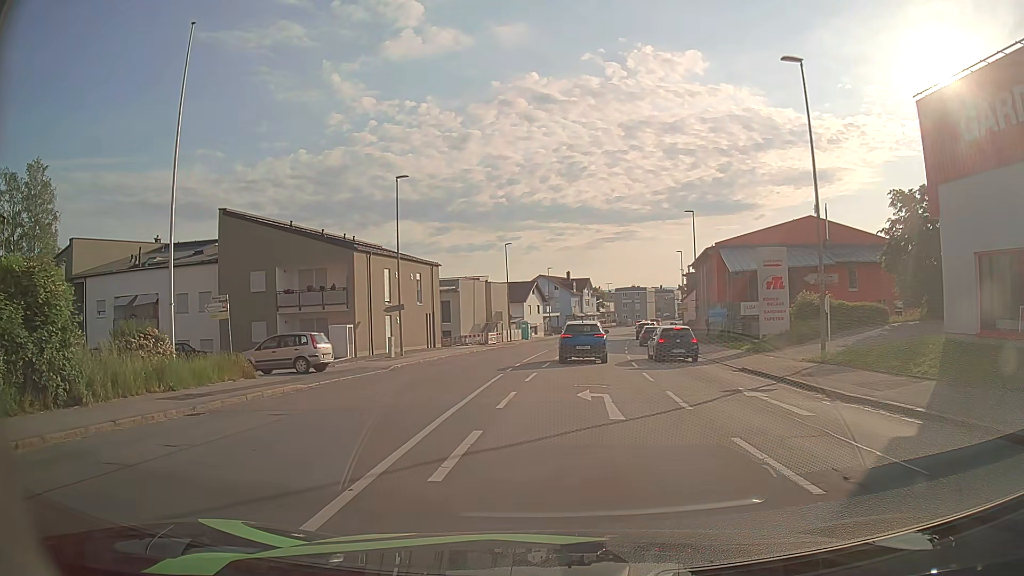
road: tertiary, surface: asphalt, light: Day
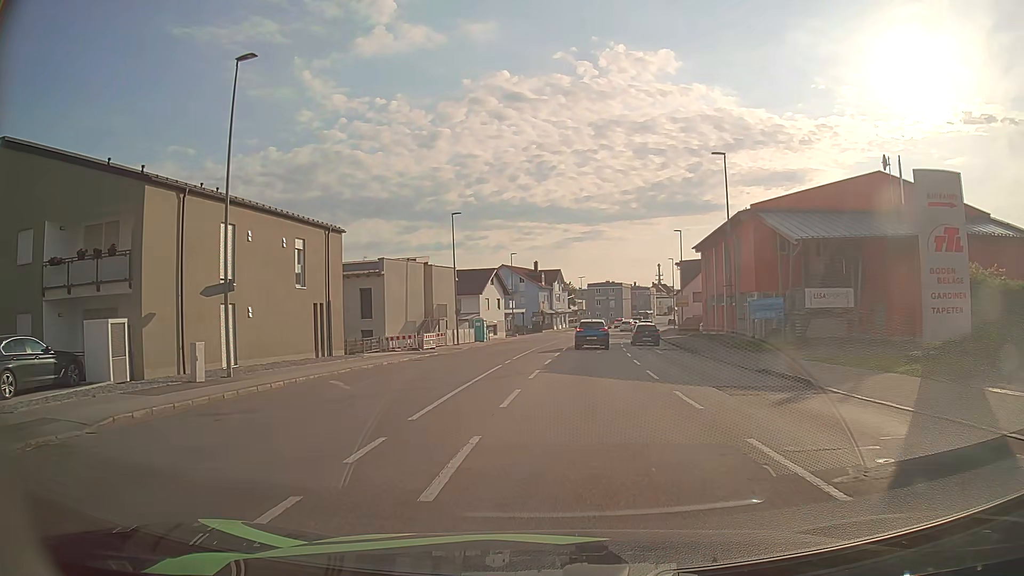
(+0.3, +18.7) m; +2°
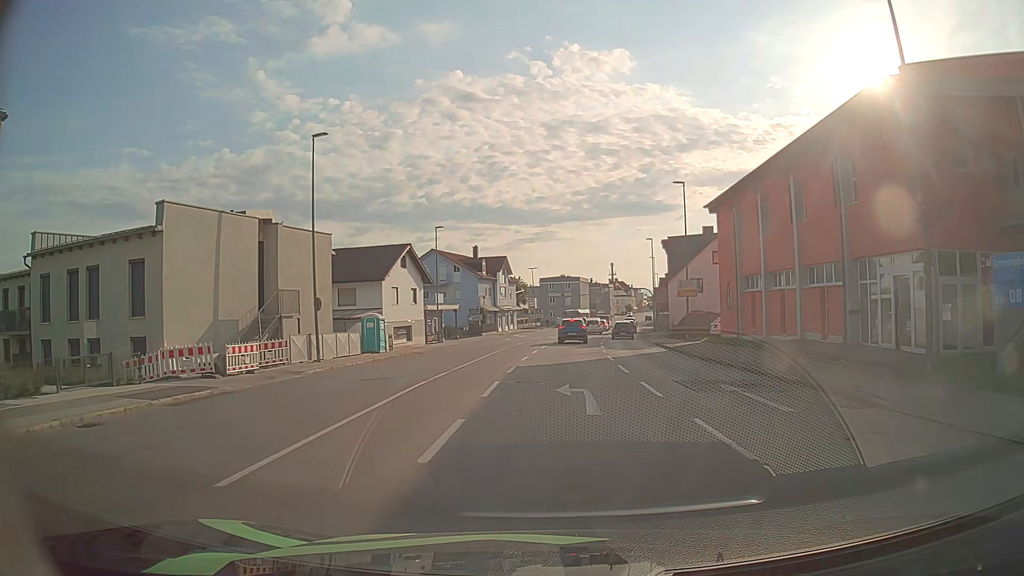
(+1.0, +23.0) m; +5°
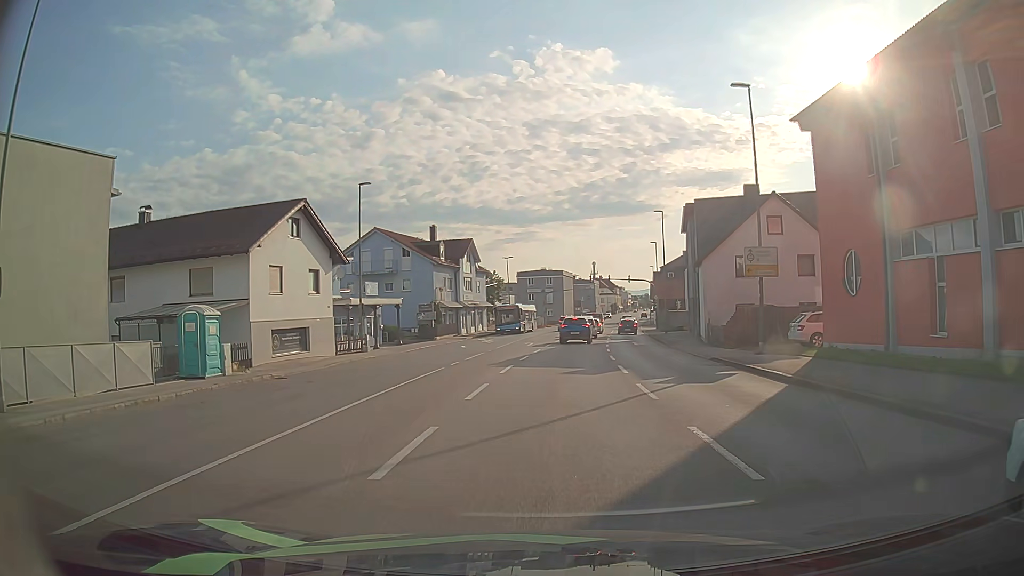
(+0.3, +18.9) m; +1°
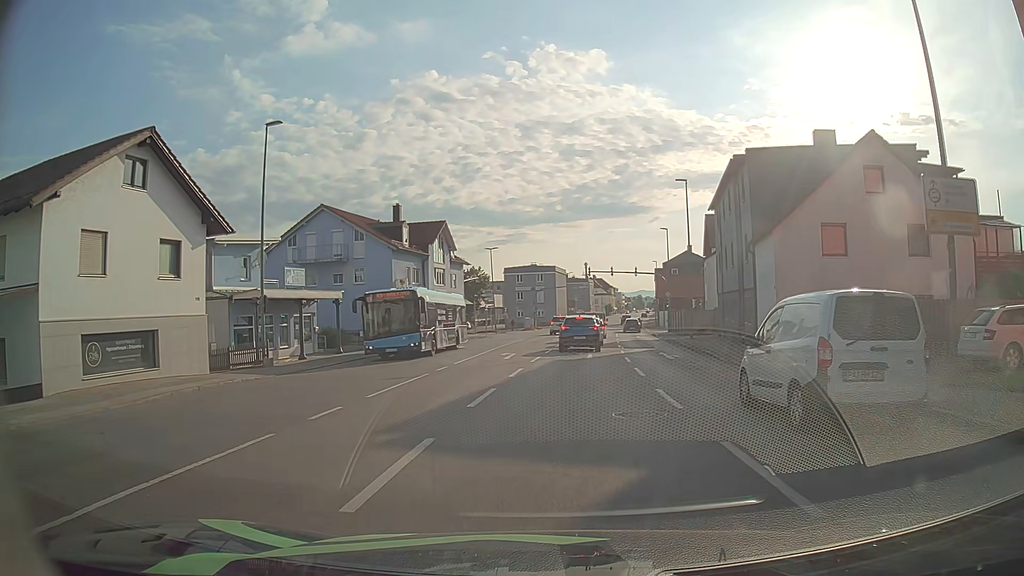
(+0.2, +13.2) m; +1°
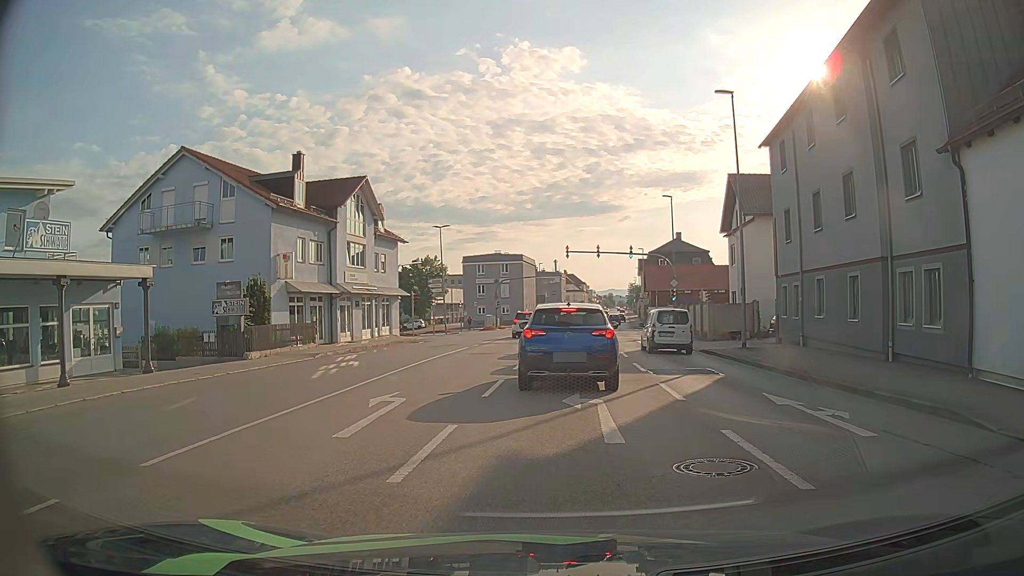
(+0.3, +17.2) m; +2°
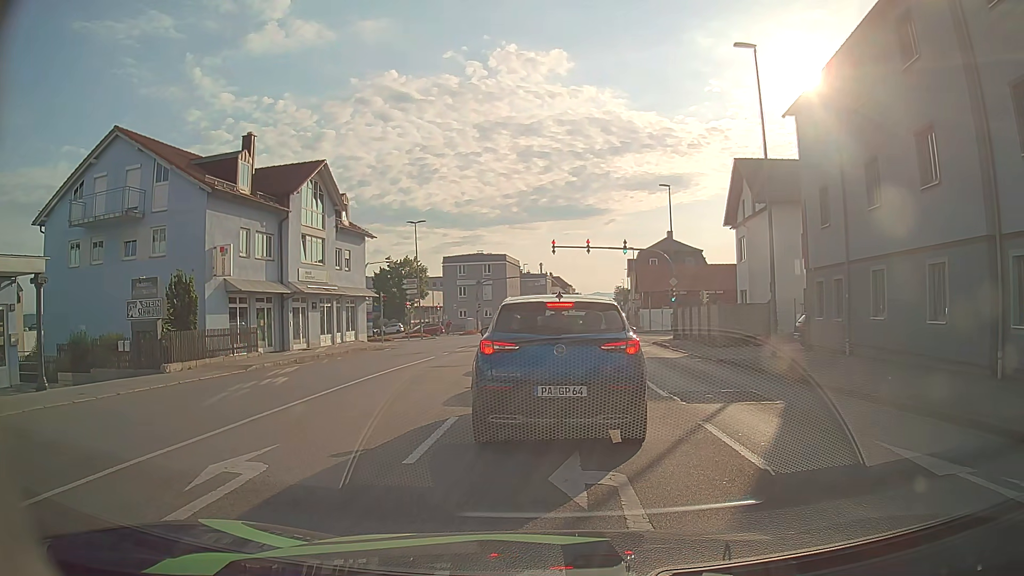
(+0.1, +5.0) m; +4°
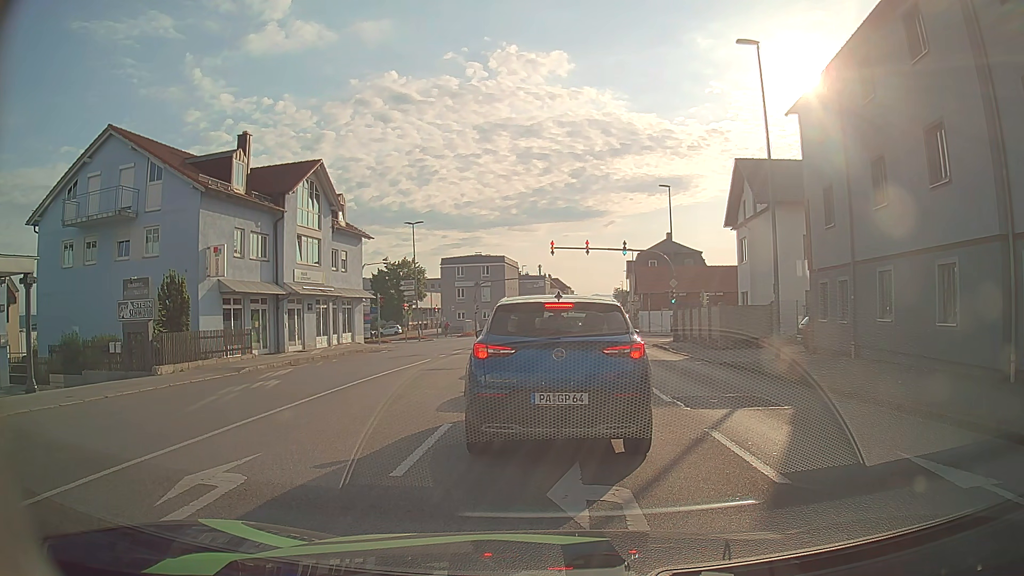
(0.0, +0.5) m; 0°
